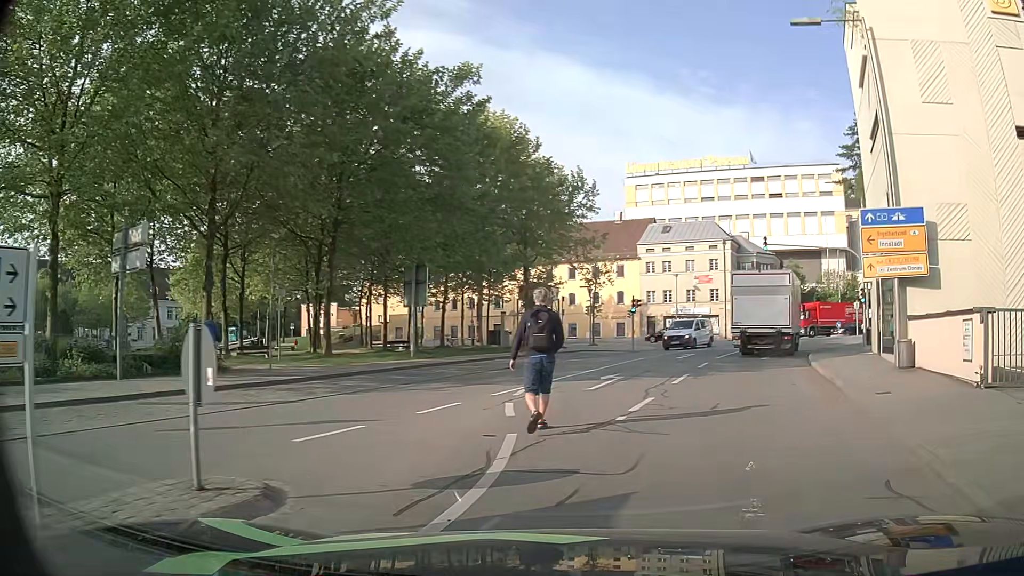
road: residential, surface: asphalt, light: Day
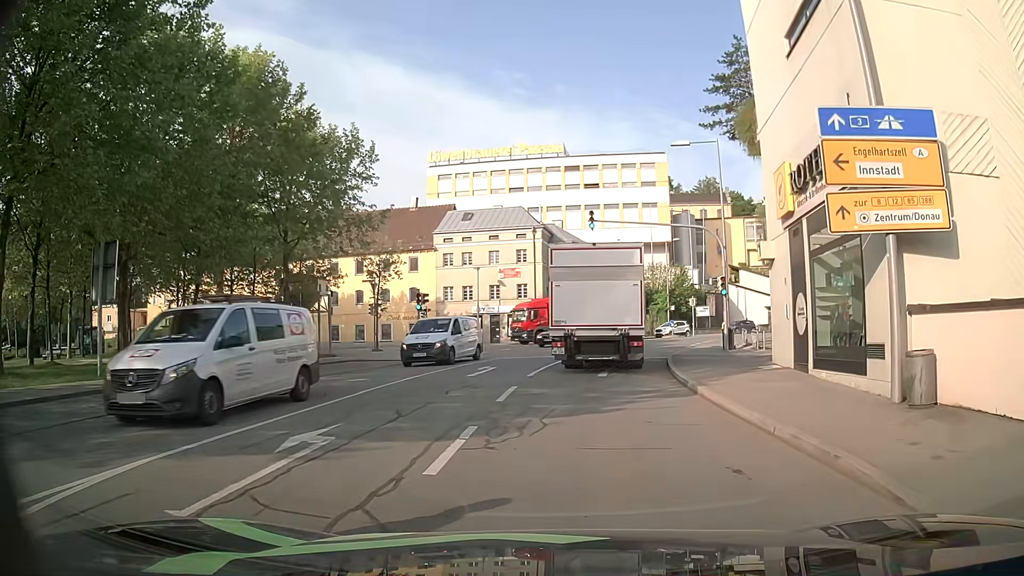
(+1.7, +9.2) m; +17°
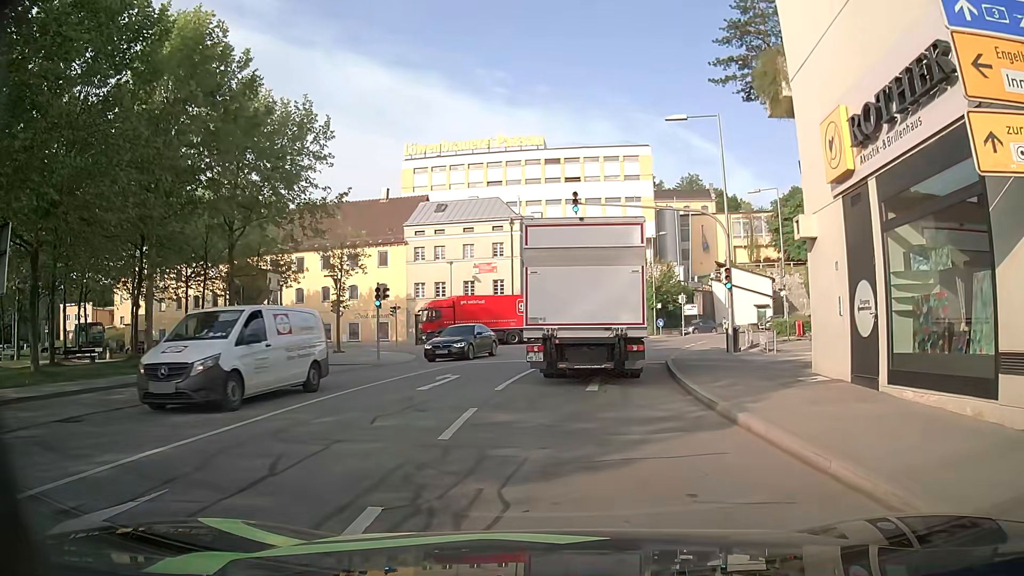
(0.0, +4.1) m; +1°
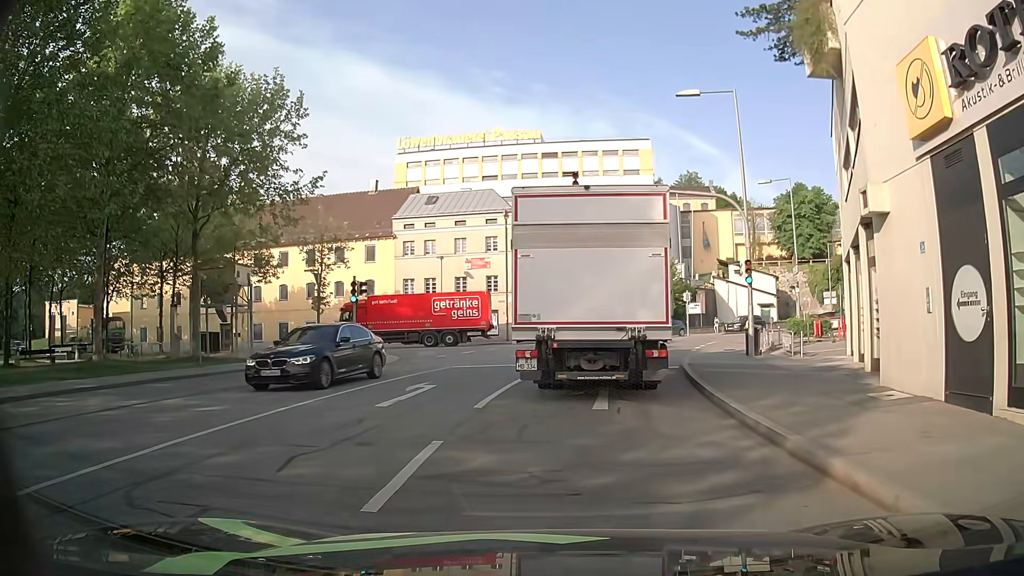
(0.0, +3.1) m; -2°
